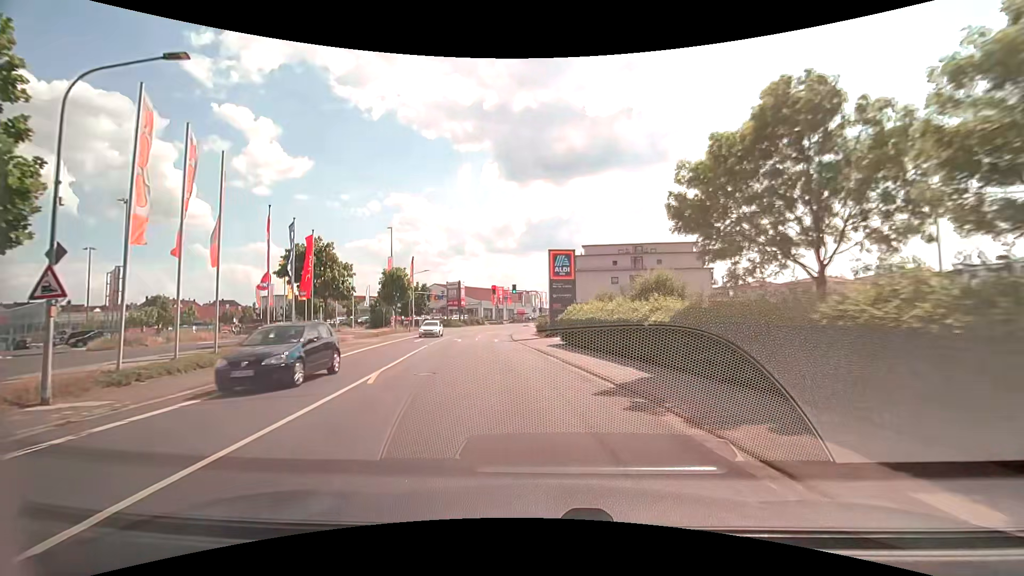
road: secondary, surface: asphalt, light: Day
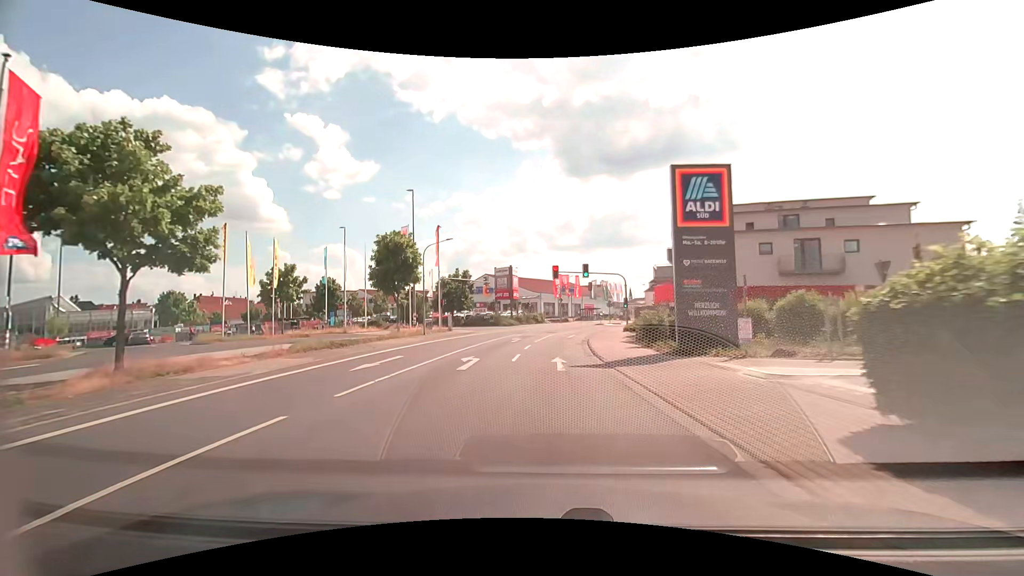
(-2.0, +22.5) m; -8°
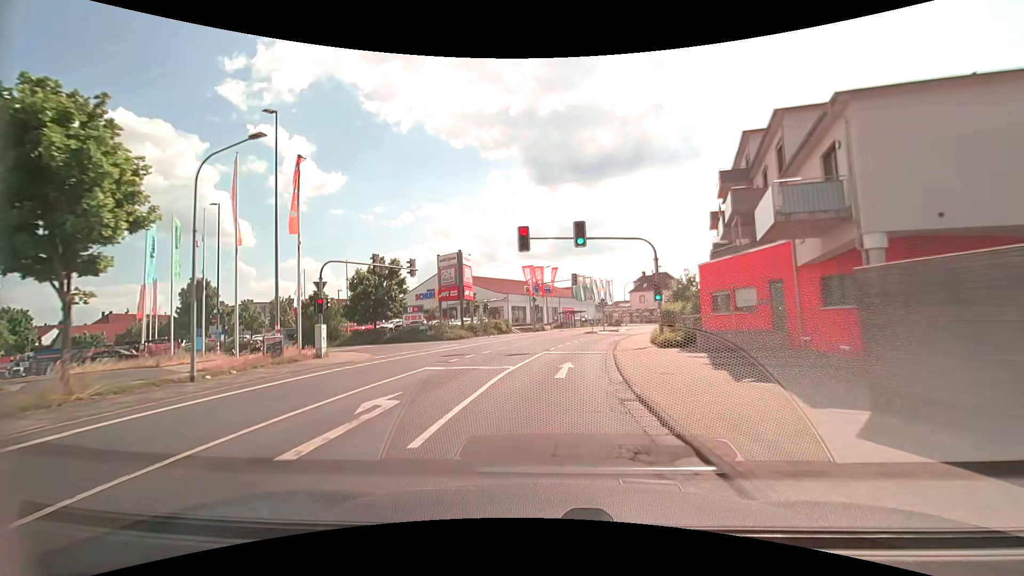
(+0.6, +23.4) m; +4°
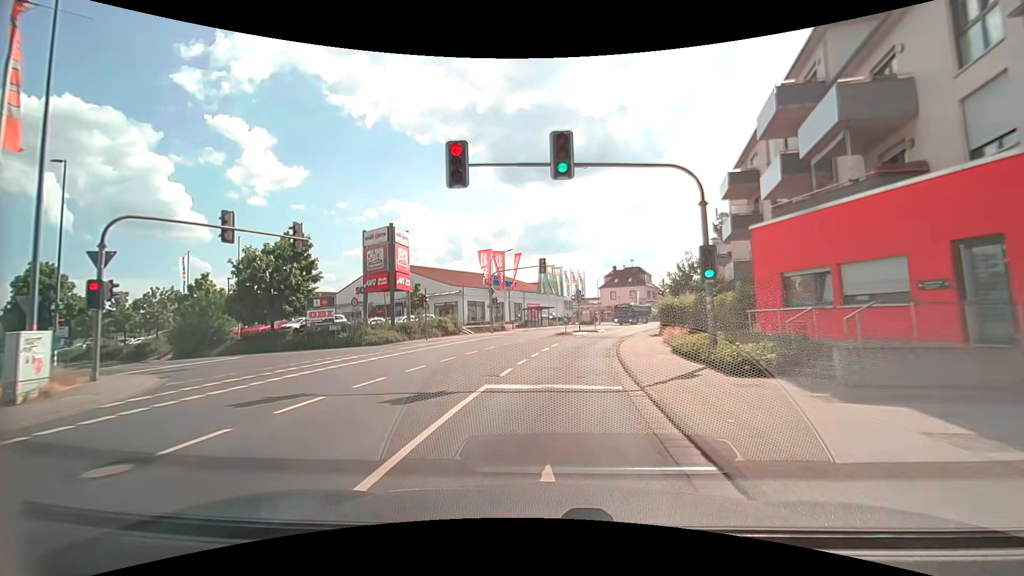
(+0.1, +12.4) m; +3°
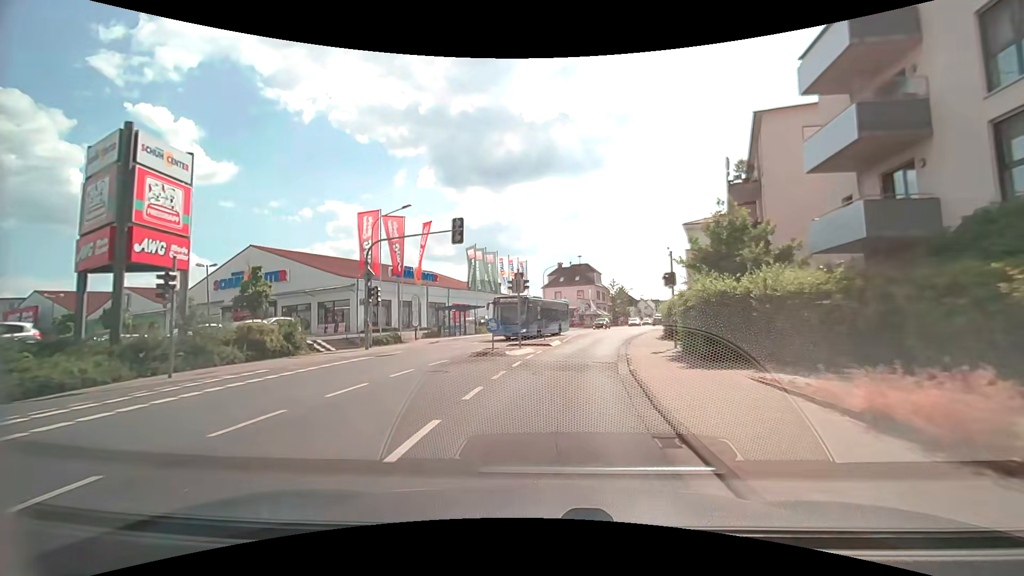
(+1.1, +19.0) m; +7°
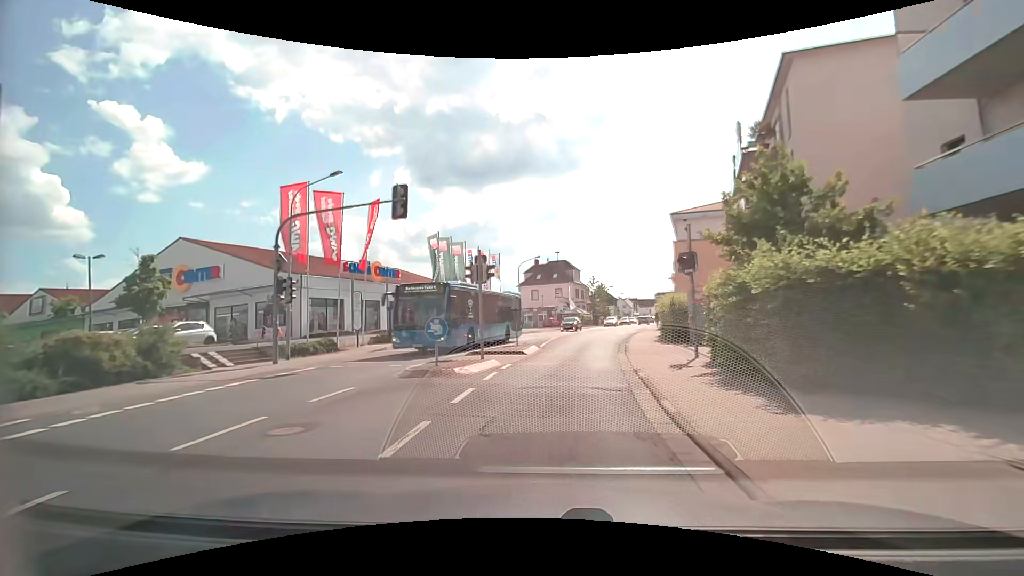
(+0.2, +6.4) m; +3°
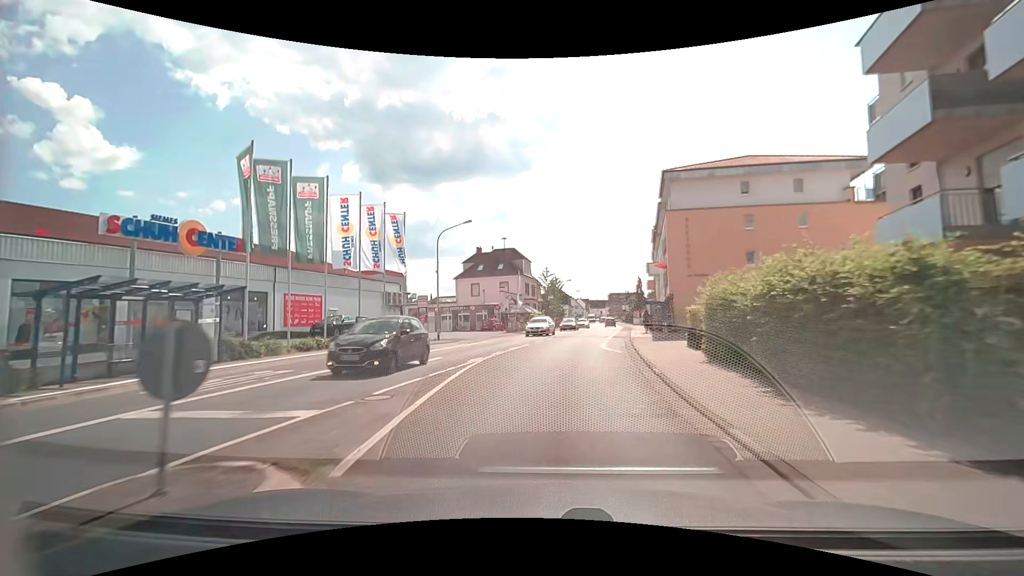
(+1.1, +19.2) m; +6°
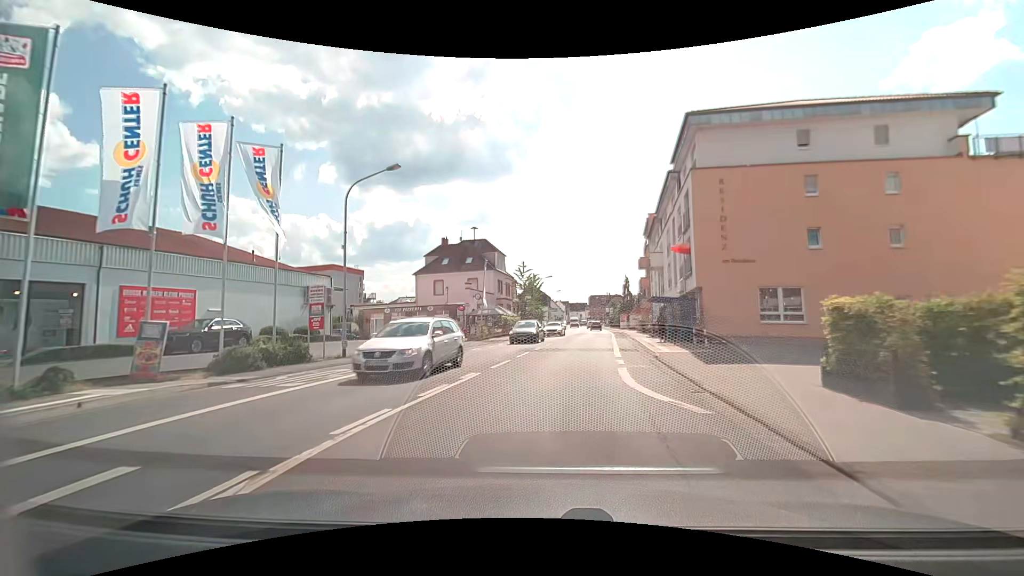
(+0.4, +12.5) m; +3°
(0, +10) (+1, +20) (+2, +30) (+4, +40) (+5, +50) (+6, +60) (+8, +70) (+8, +79) (+9, +89) (+10, +99) m
